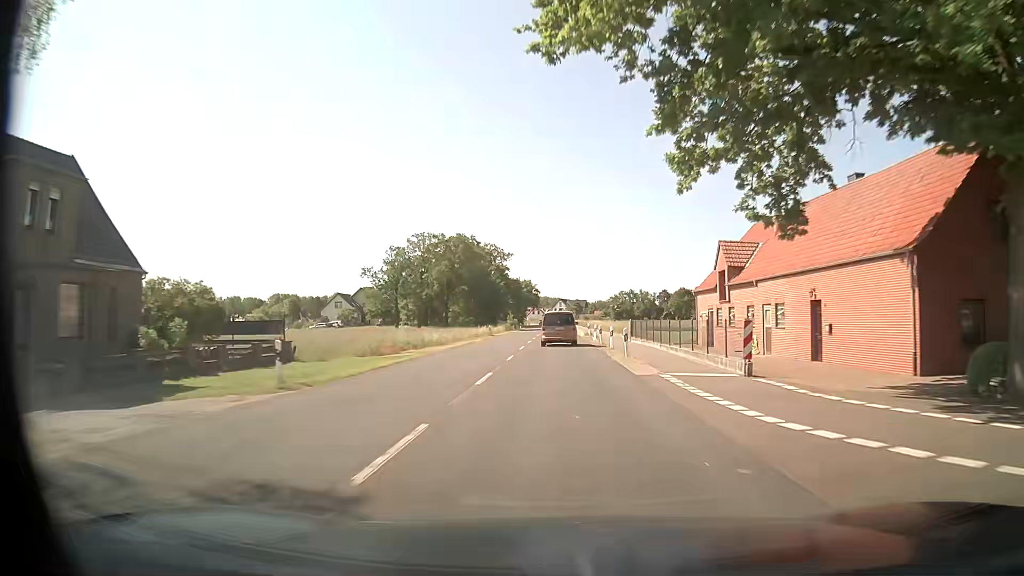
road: secondary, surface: asphalt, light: Day
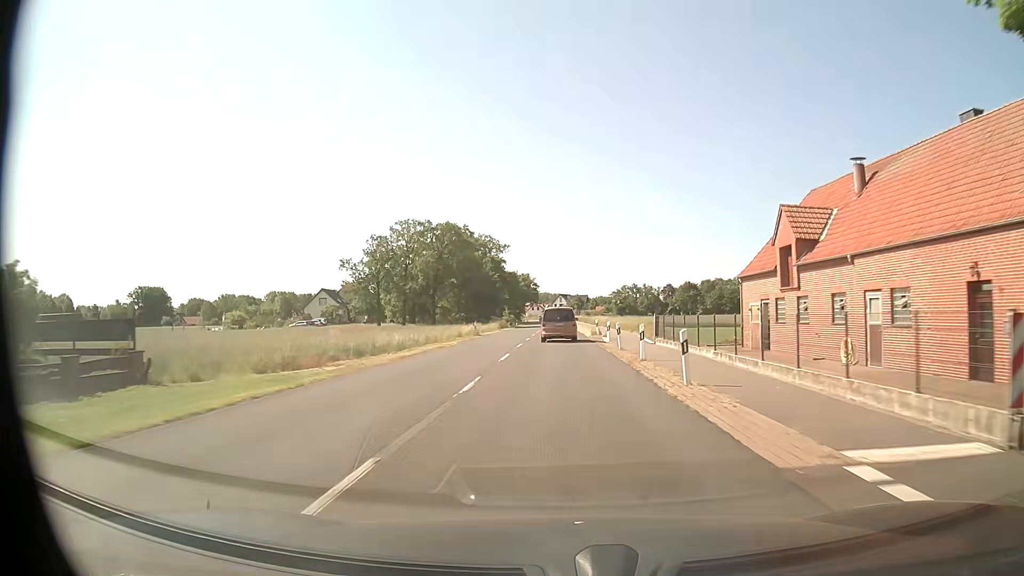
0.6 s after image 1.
(0.0, +11.3) m; 0°
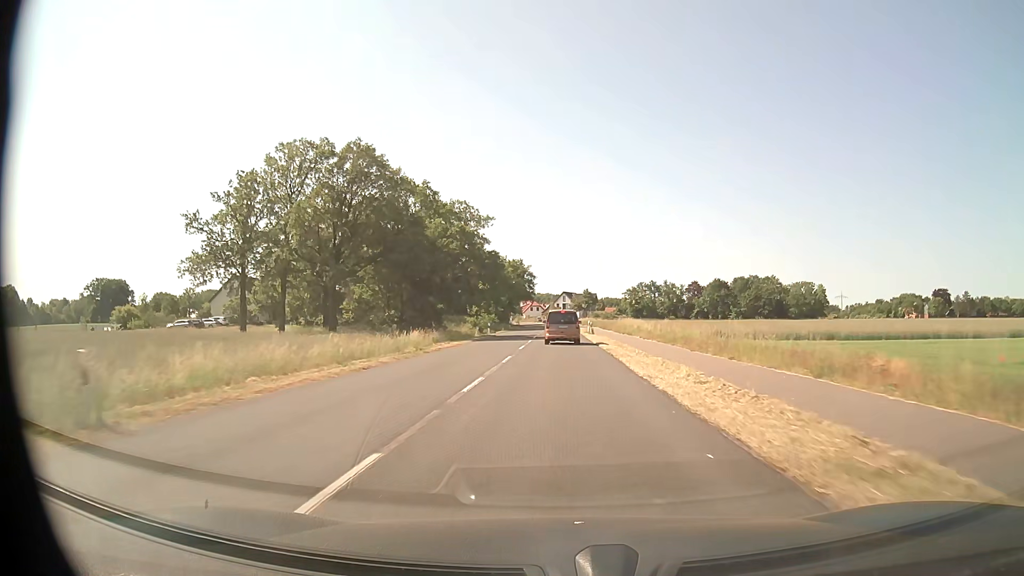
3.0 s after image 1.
(0.0, +45.0) m; 0°
(0, +10) (0, +20) (0, +30) (0, +40) (0, +50) (0, +60) (0, +70) (0, +80) (0, +90) (0, +100) m
